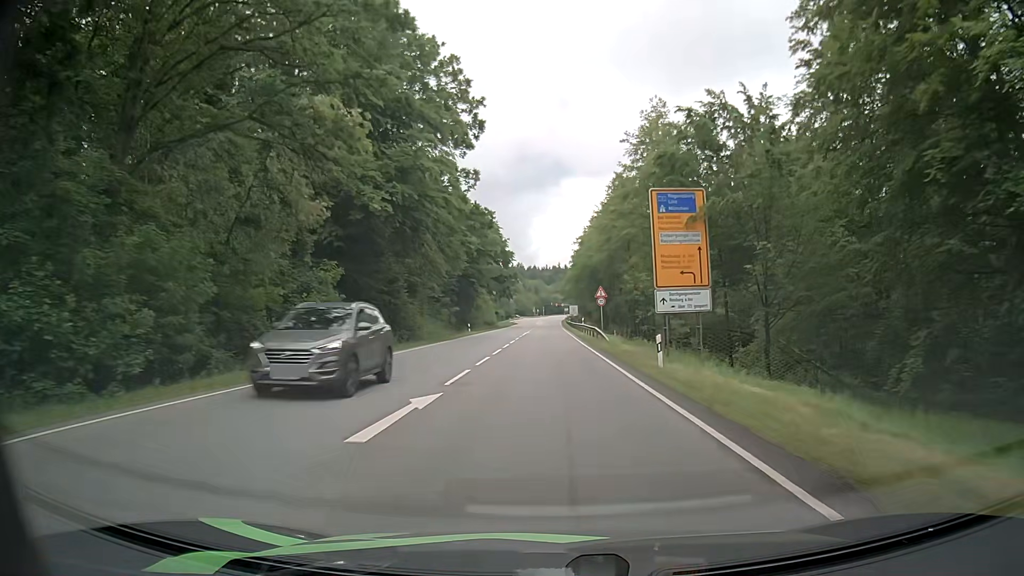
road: secondary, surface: asphalt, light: Day
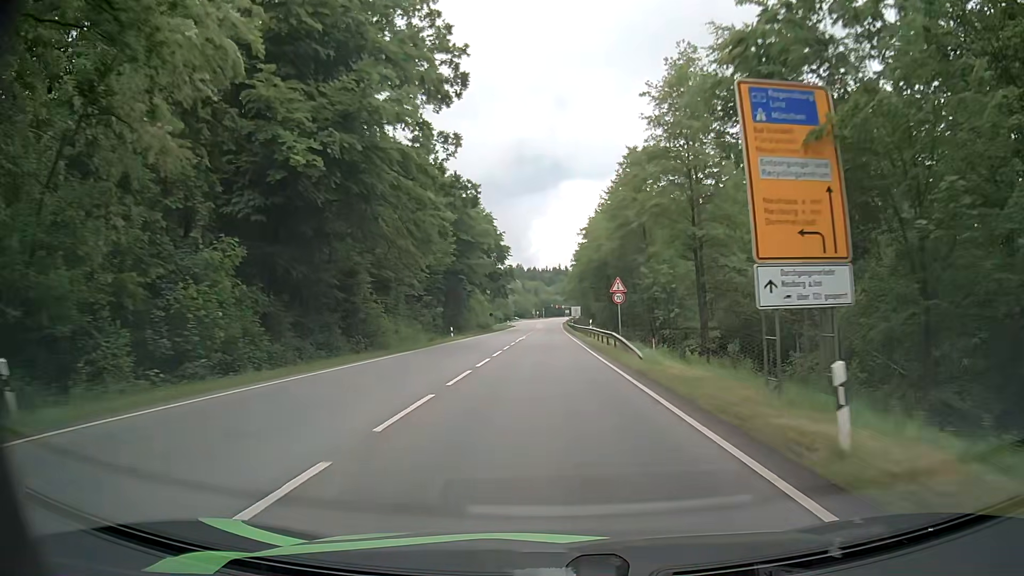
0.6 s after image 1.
(0.0, +11.5) m; 0°
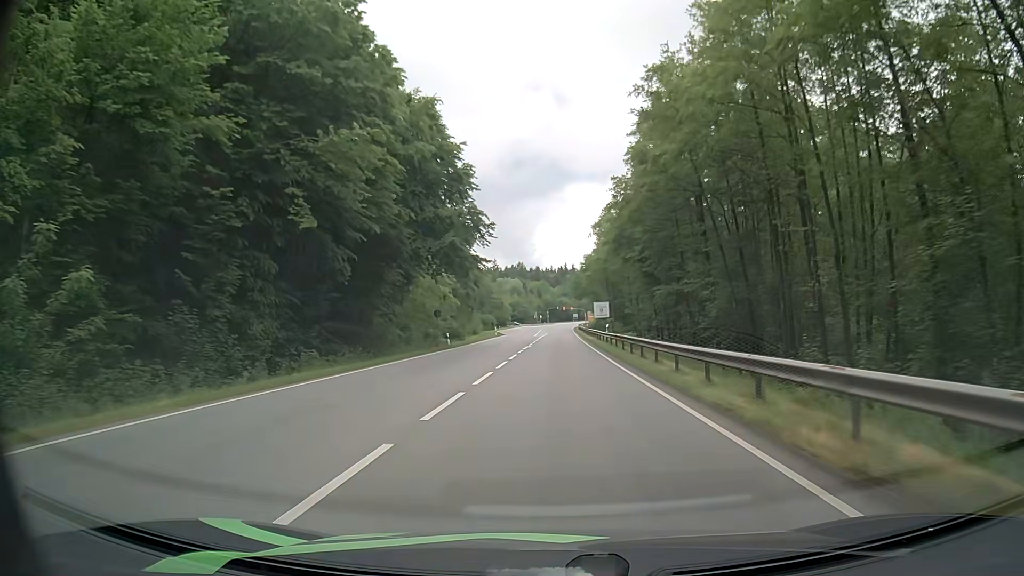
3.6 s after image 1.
(-0.3, +52.5) m; 0°
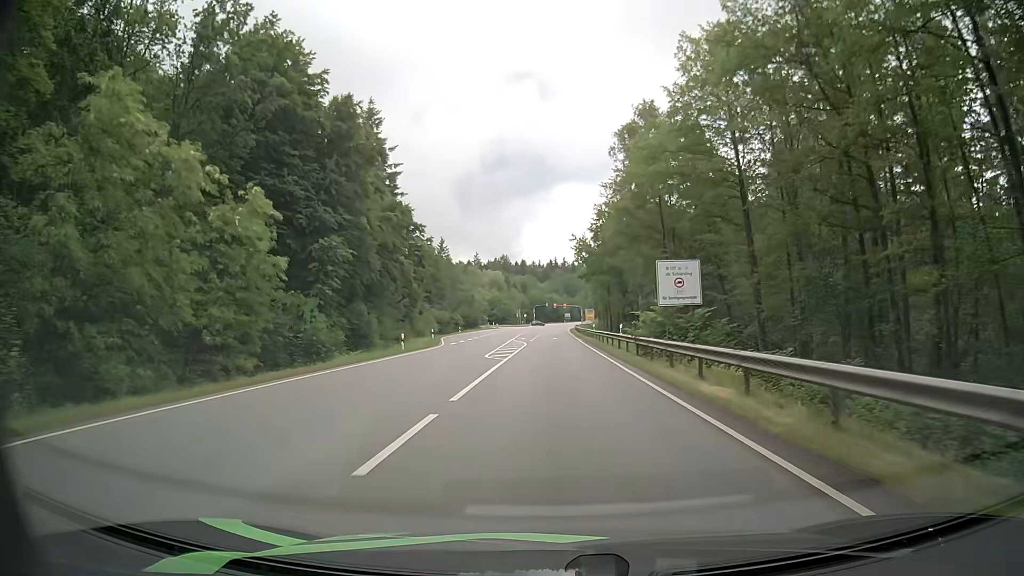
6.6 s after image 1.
(+0.4, +51.4) m; +1°
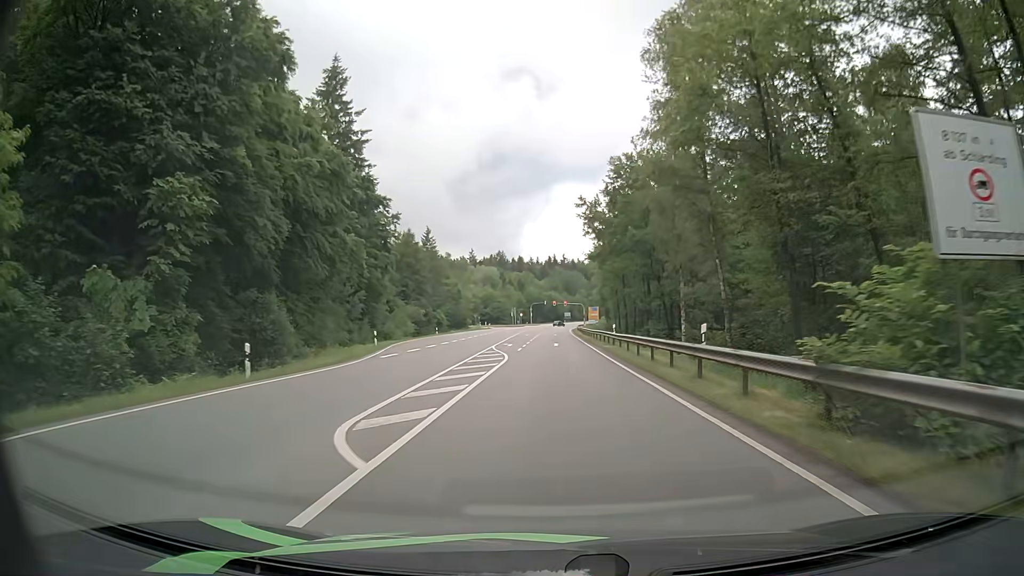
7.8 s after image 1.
(0.0, +19.8) m; 0°
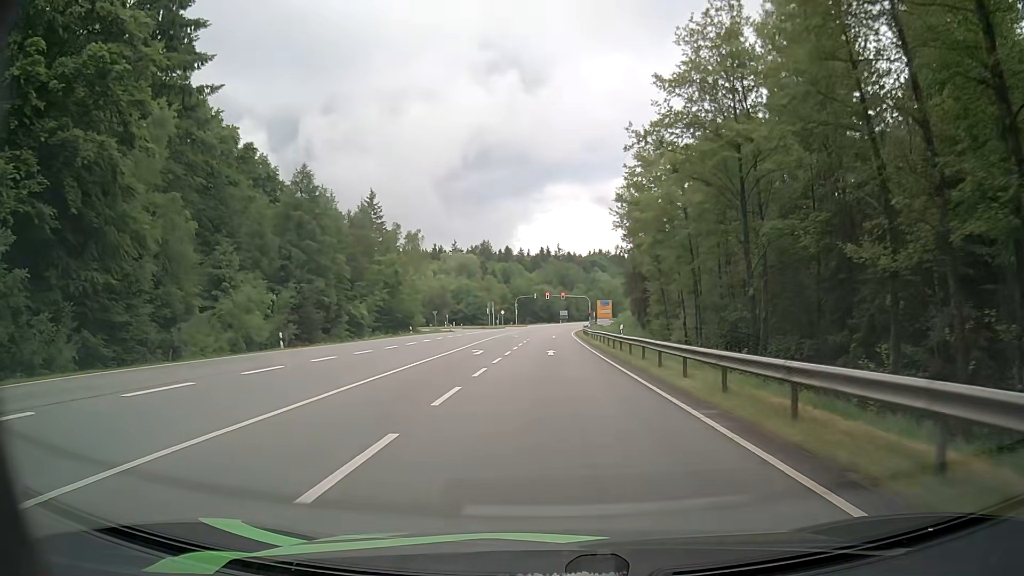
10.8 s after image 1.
(+0.1, +47.2) m; 0°
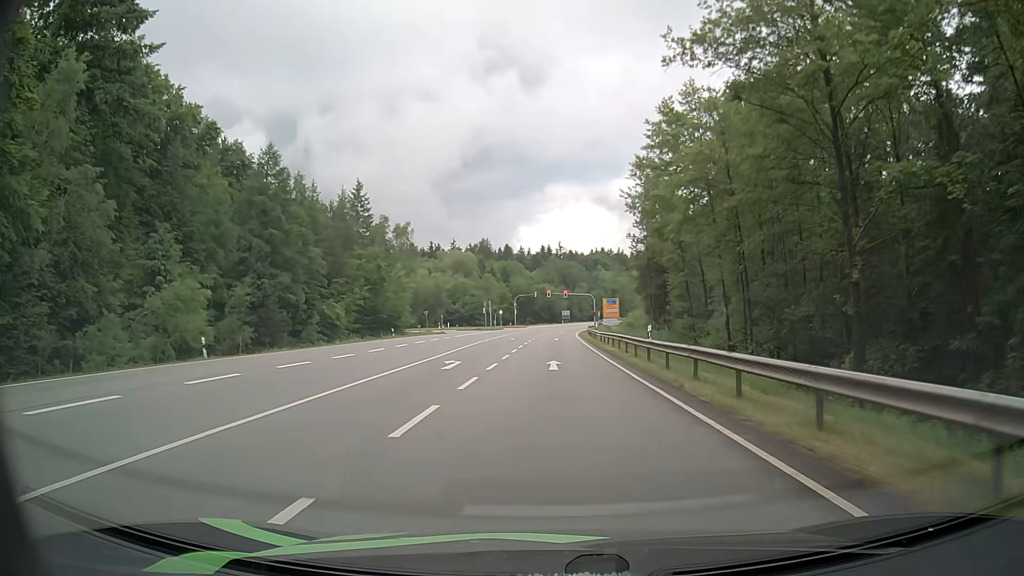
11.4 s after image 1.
(0.0, +8.9) m; 0°
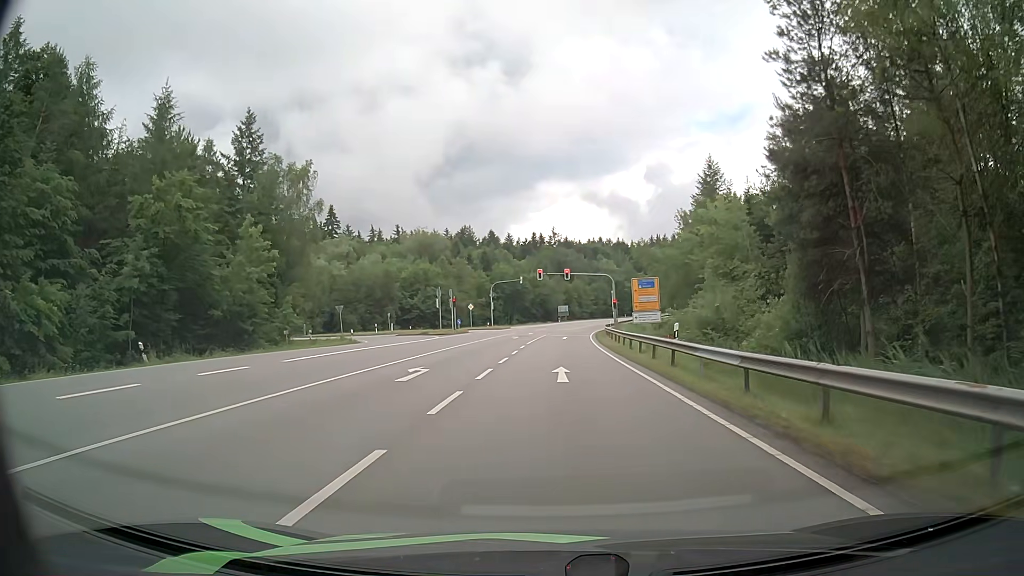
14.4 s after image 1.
(0.0, +39.6) m; 0°
(0, +10) (0, +20) (0, +30) (0, +40) (+1, +50) (+1, +60) (+2, +70) (+3, +80) (+4, +90) (+6, +100) m
